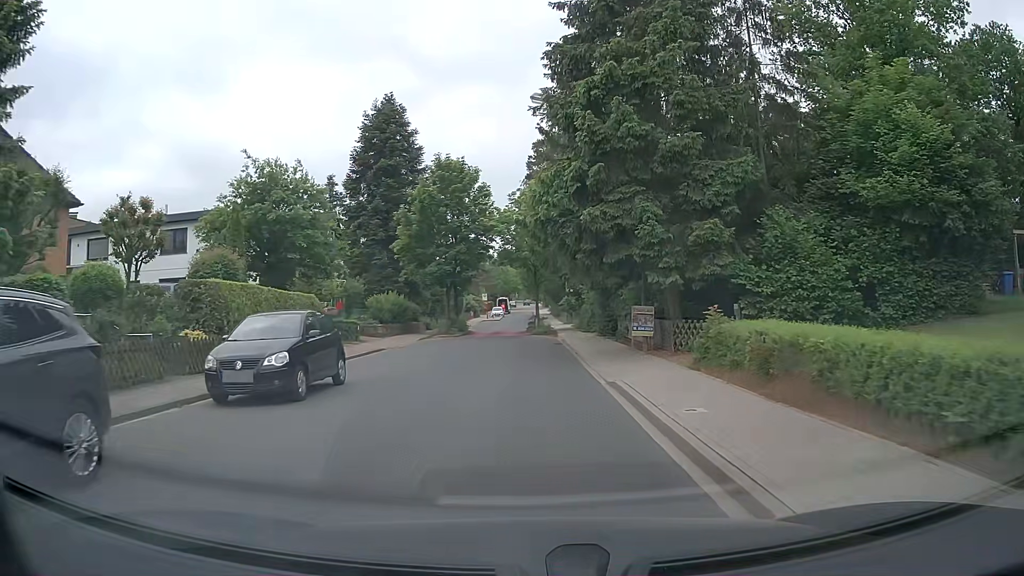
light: Day
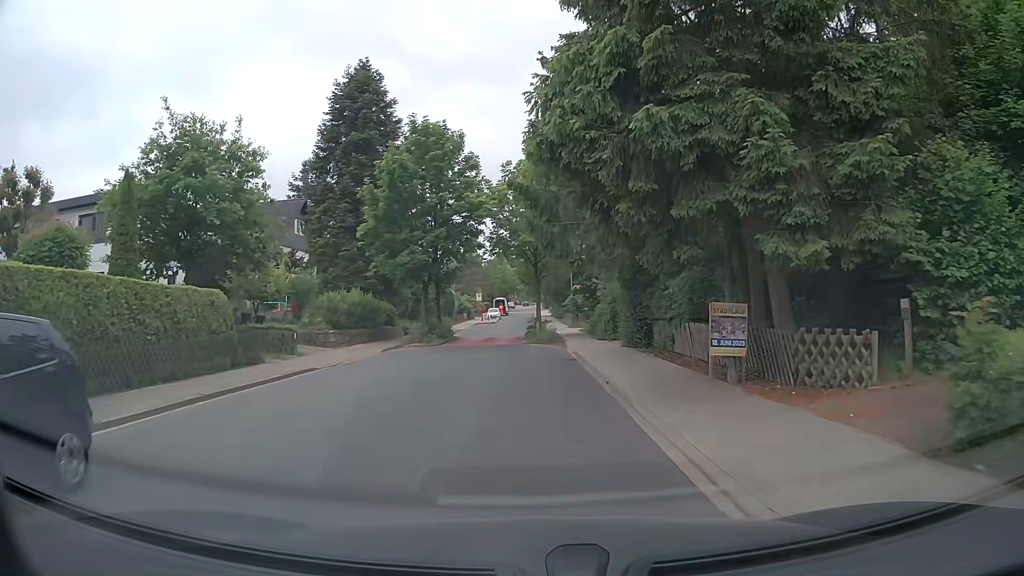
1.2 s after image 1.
(-0.1, +8.4) m; -1°
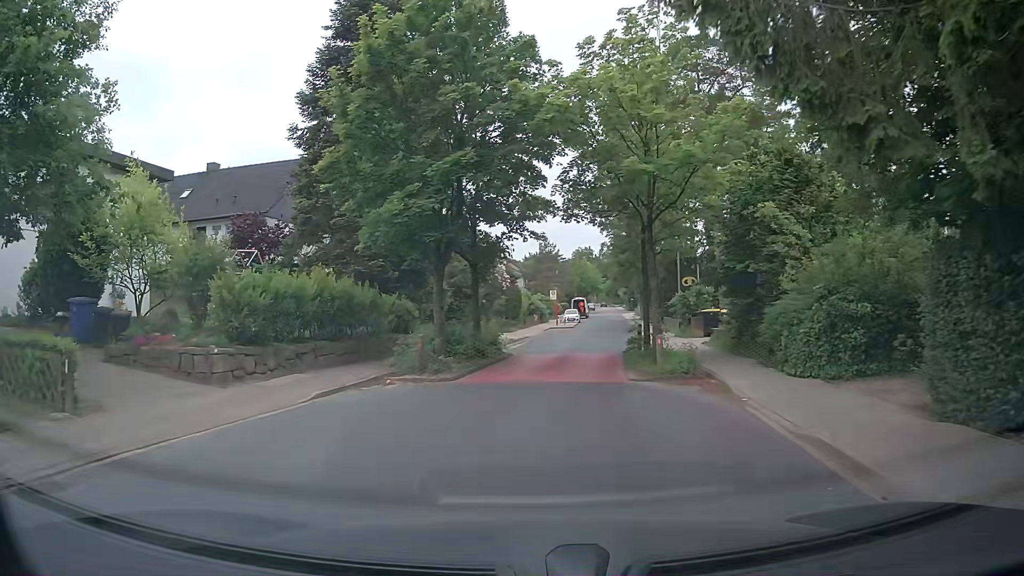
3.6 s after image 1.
(-0.4, +14.8) m; -7°
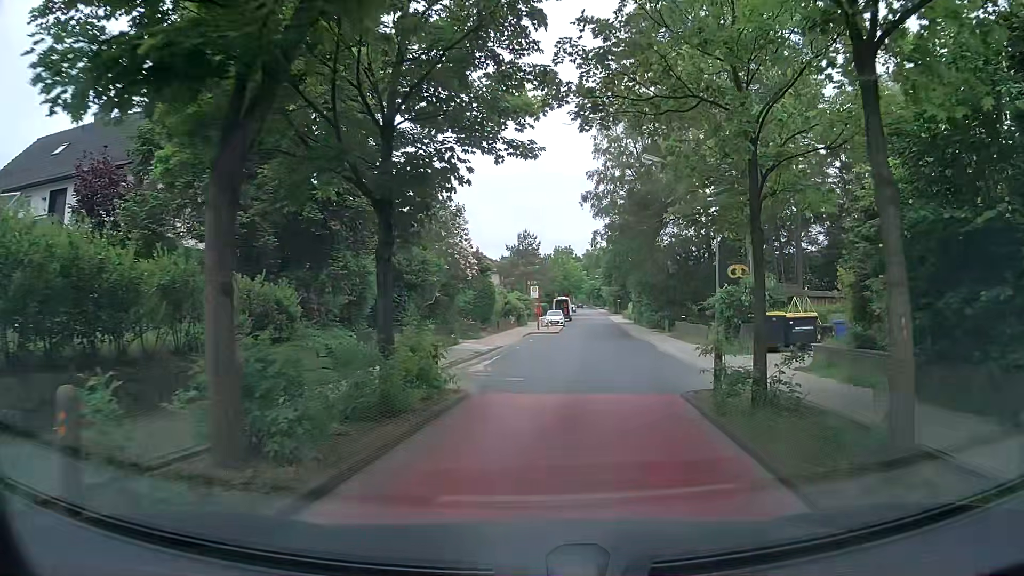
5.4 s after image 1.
(+0.1, +11.6) m; +3°
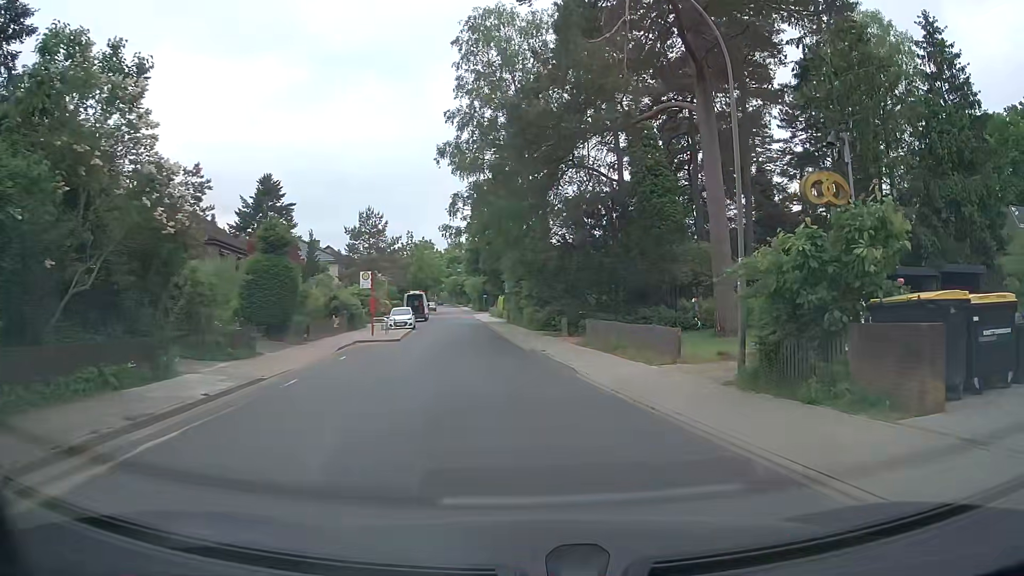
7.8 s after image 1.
(+1.5, +15.9) m; +12°
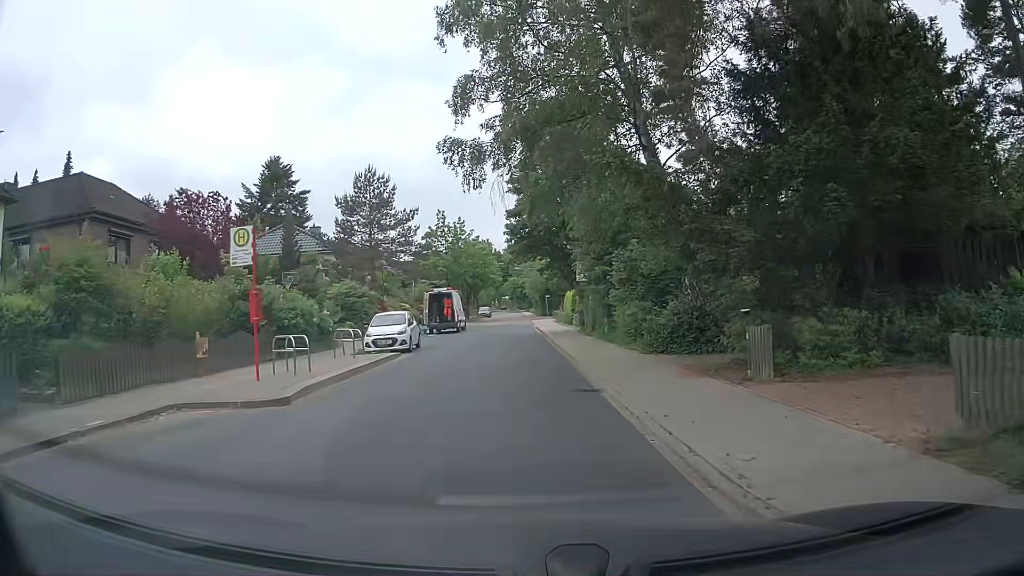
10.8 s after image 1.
(-0.9, +20.4) m; -6°
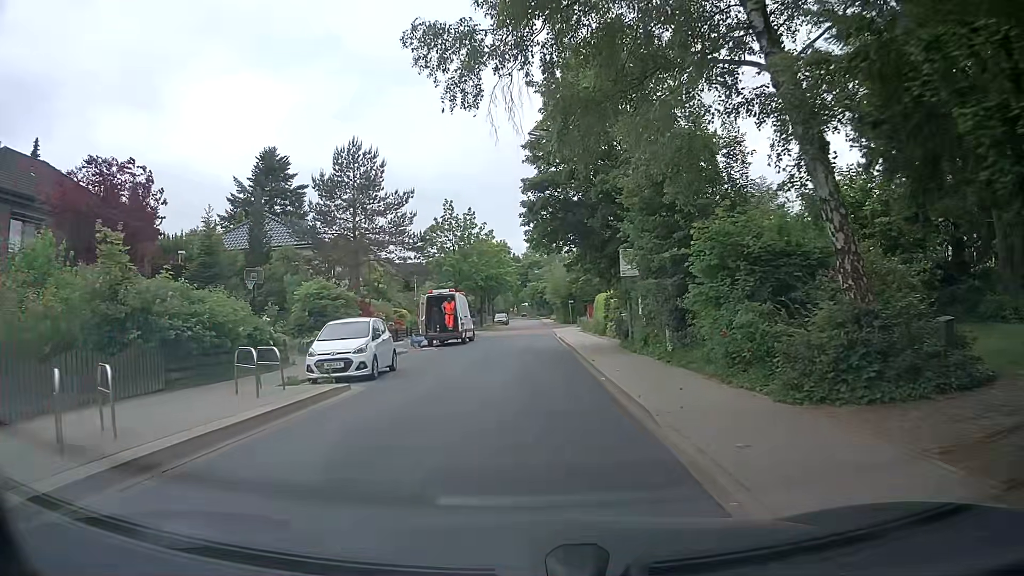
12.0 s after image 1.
(-0.1, +8.4) m; -2°
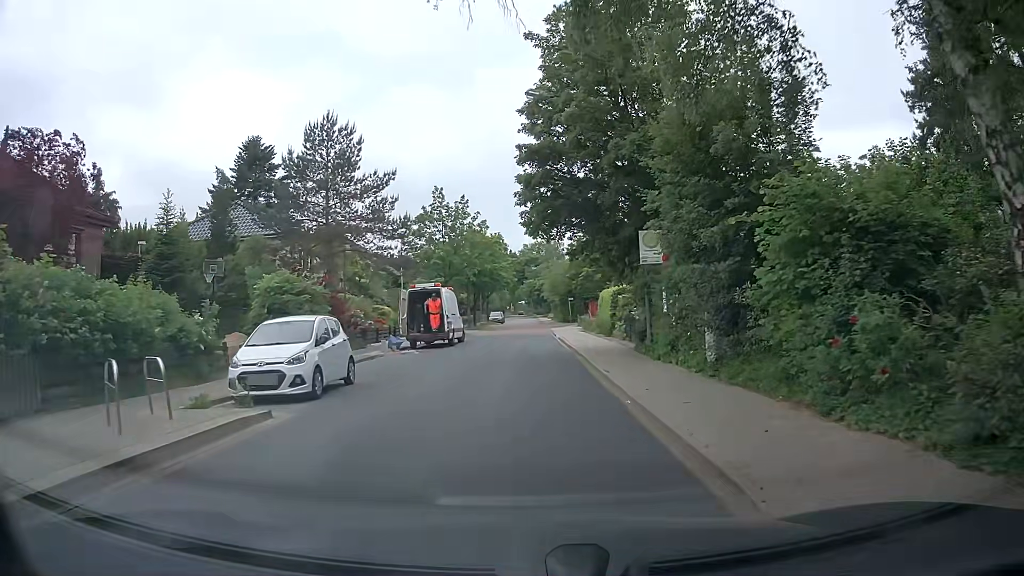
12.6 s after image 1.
(0.0, +4.2) m; +1°
